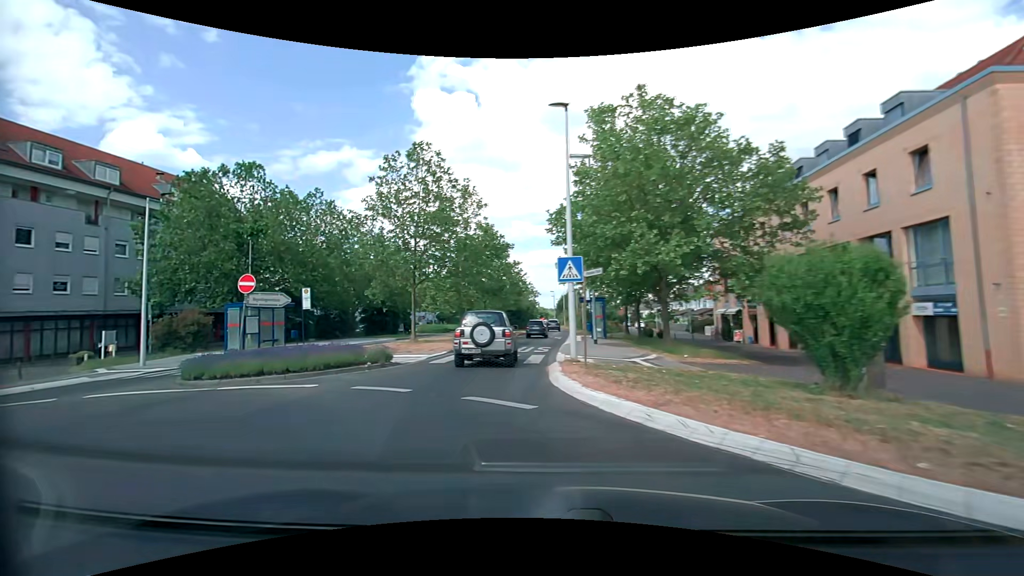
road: secondary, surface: asphalt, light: Day
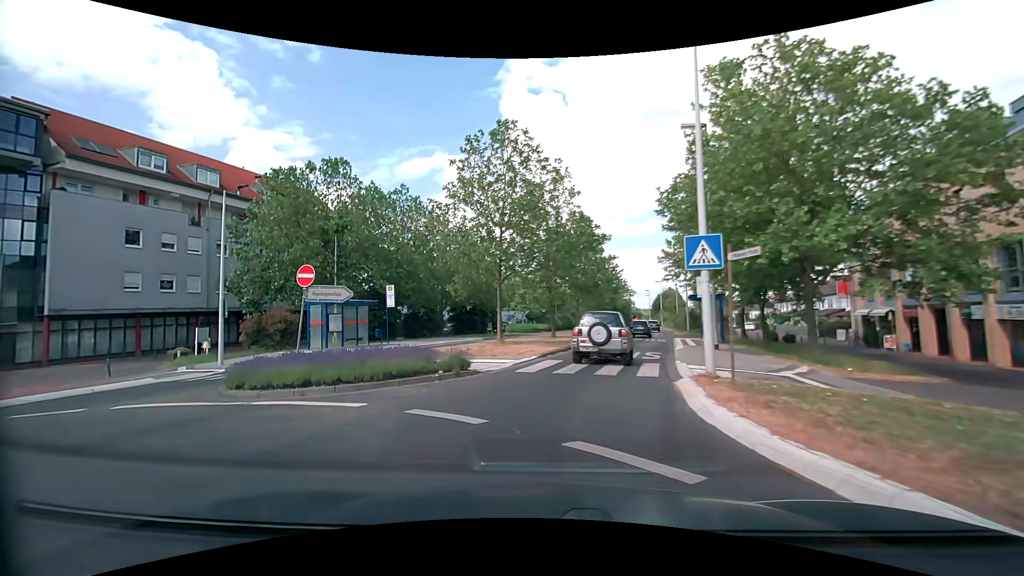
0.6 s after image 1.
(-0.4, +3.3) m; -11°
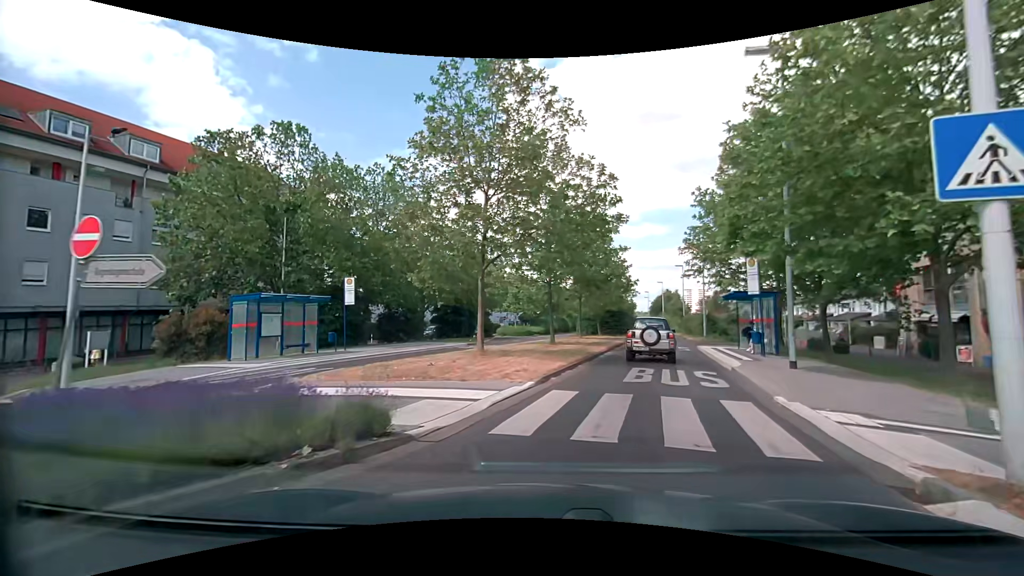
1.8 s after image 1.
(-0.2, +6.9) m; +1°
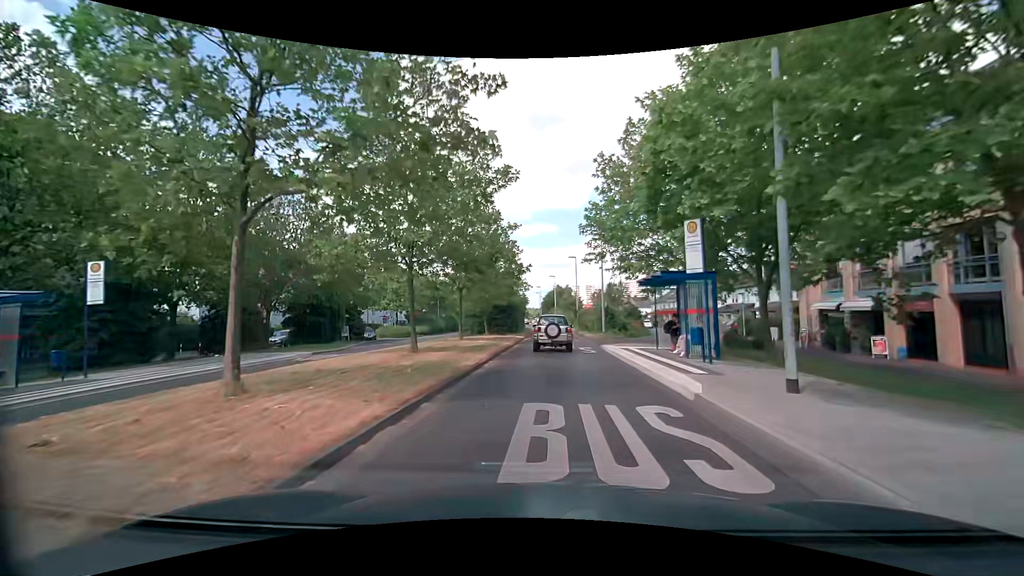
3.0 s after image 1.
(+1.0, +7.8) m; +12°
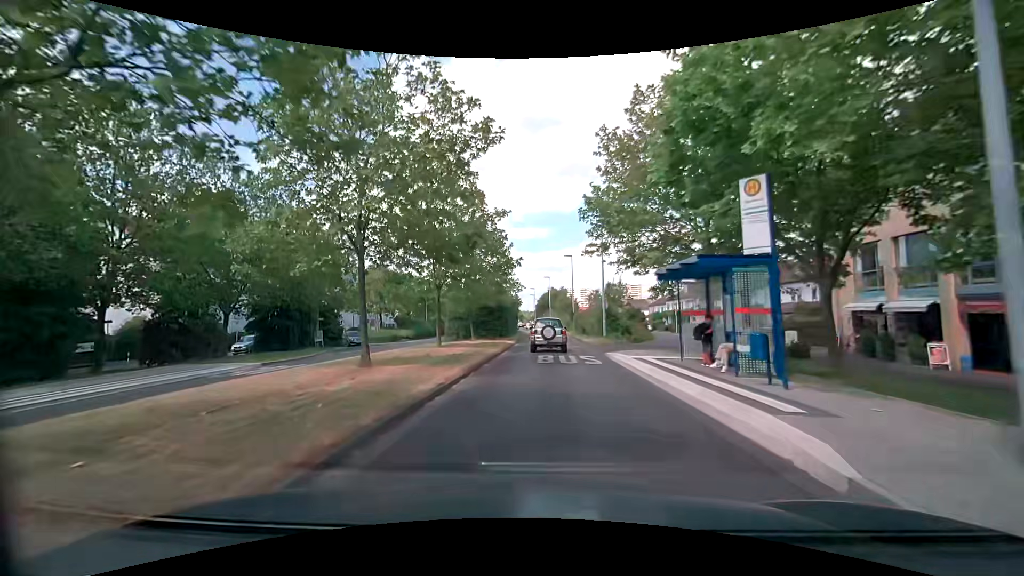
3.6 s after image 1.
(0.0, +4.5) m; 0°
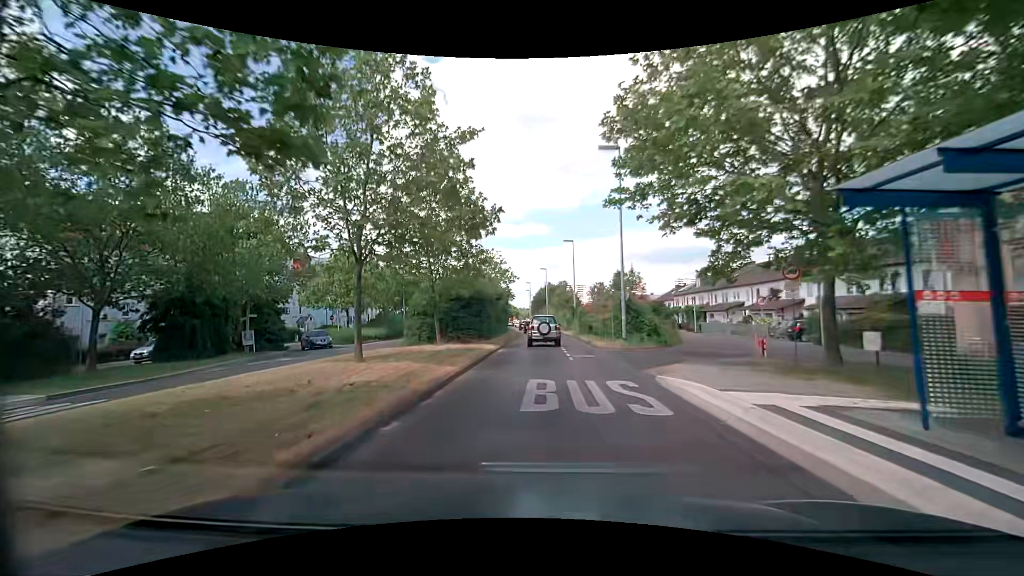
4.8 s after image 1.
(0.0, +10.2) m; 0°
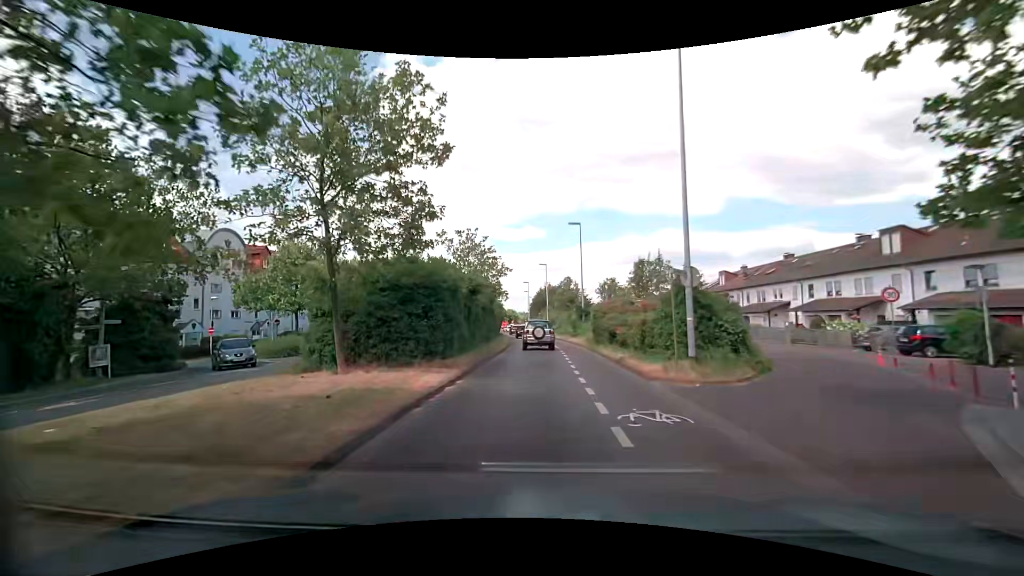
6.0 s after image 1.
(+0.2, +11.7) m; +1°
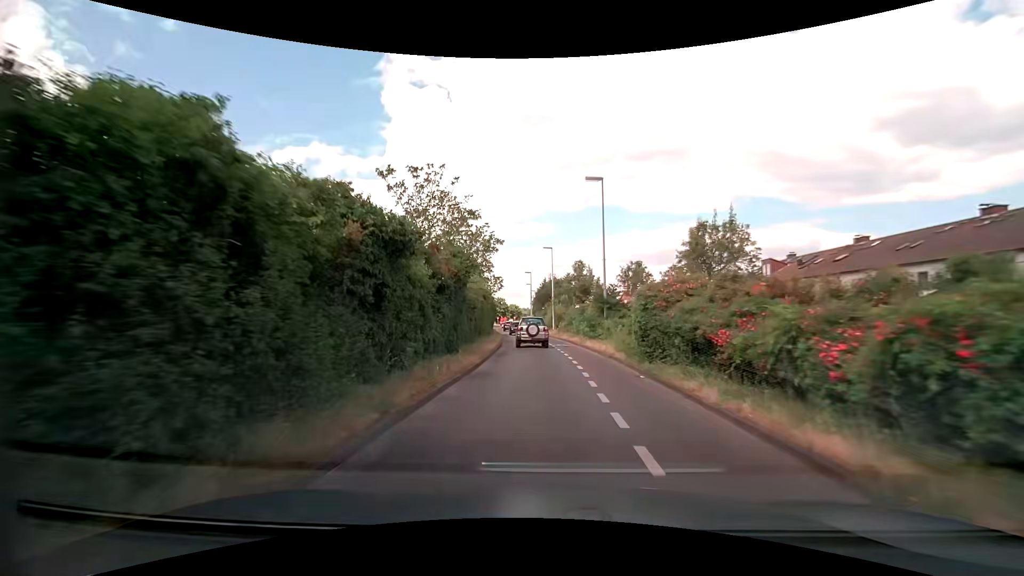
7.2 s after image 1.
(-0.1, +13.1) m; -1°
(0, +10) (0, +20) (-1, +30) (-1, +40) (-2, +50) (-3, +60) (-4, +70) (-6, +80) (-7, +90) (-7, +100) m
